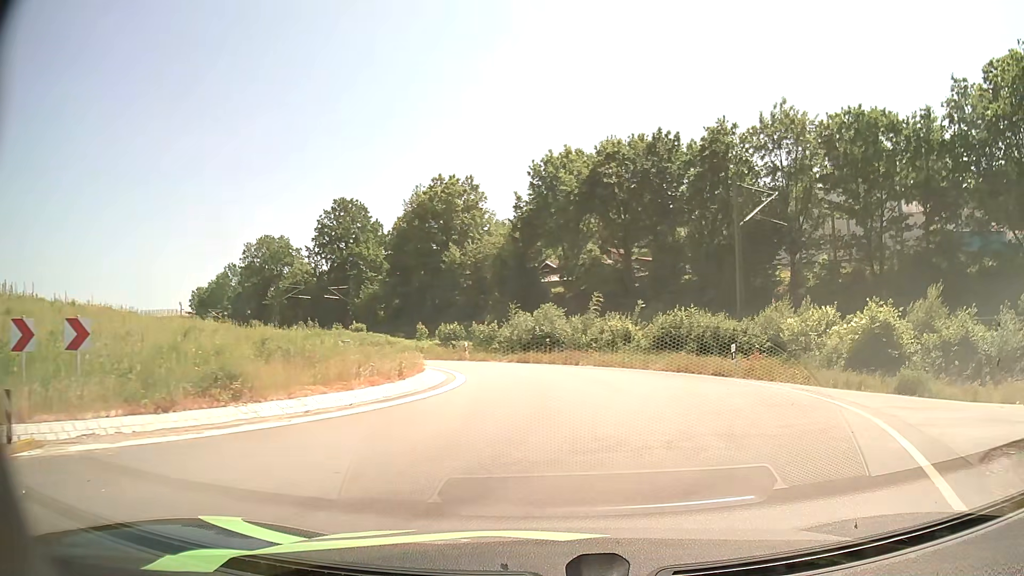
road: primary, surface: asphalt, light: Day
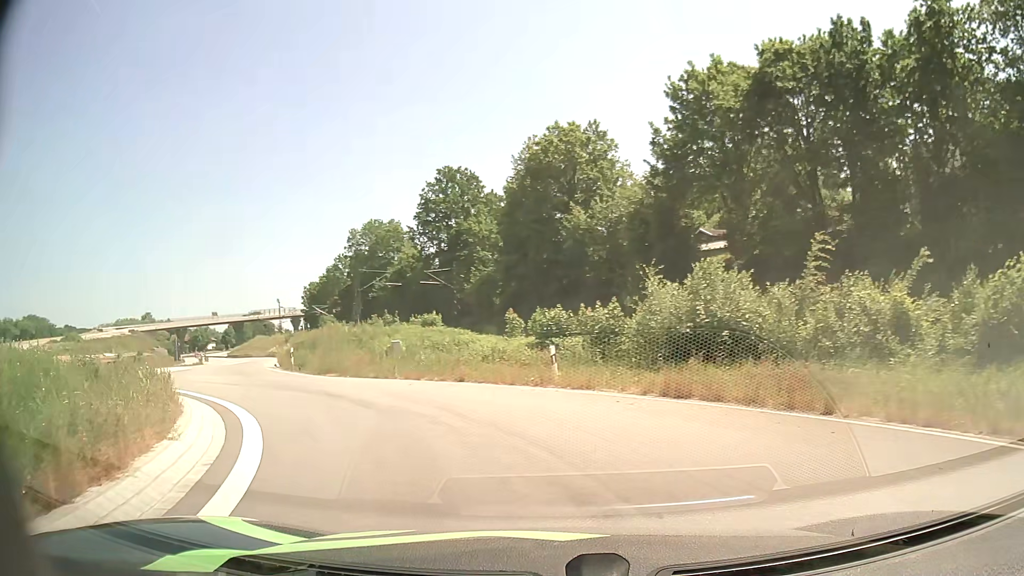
(-0.4, +19.8) m; -13°
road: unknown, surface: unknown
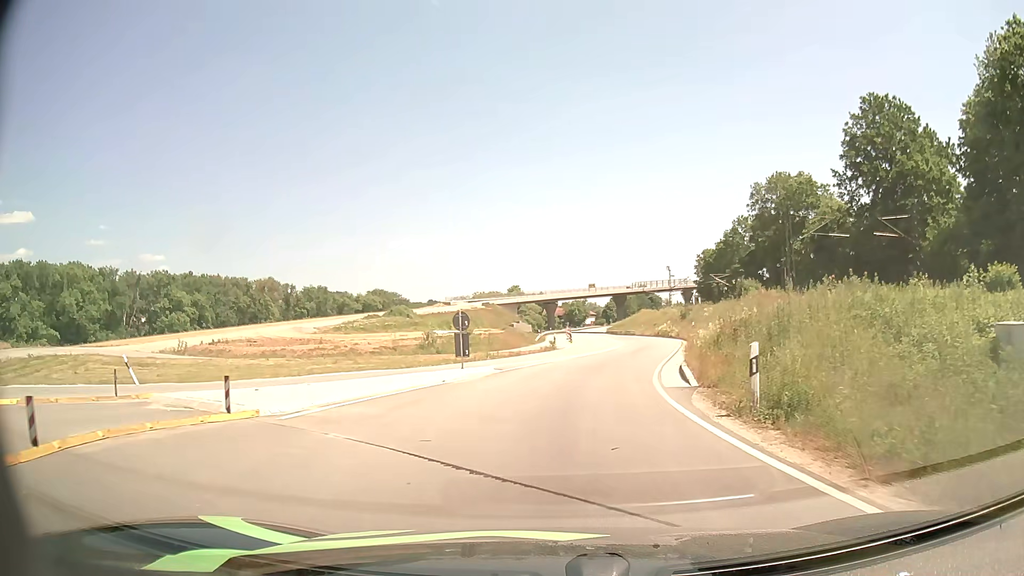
(-8.3, +20.5) m; -33°
(0, +10) (+1, +20) (+3, +30) (+5, +40) (+6, +50) (+7, +59) (+8, +69) (+9, +79) (+9, +89) (+9, +99) m
